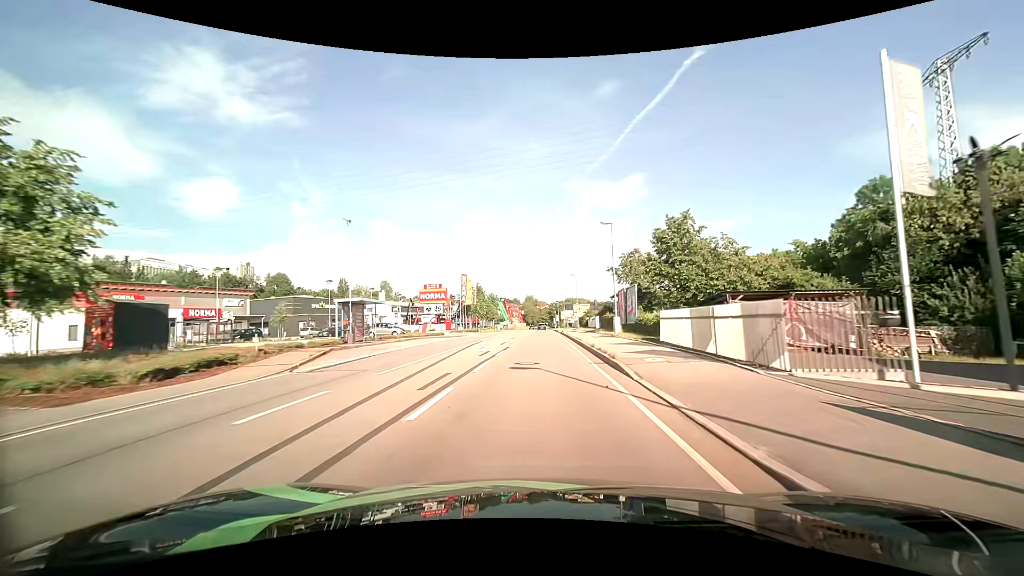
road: primary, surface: asphalt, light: Day
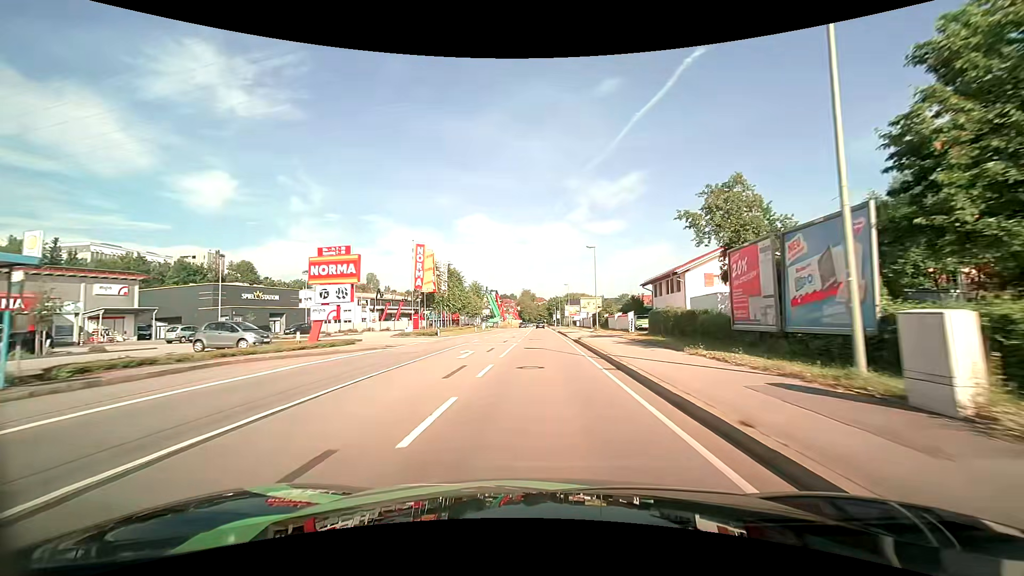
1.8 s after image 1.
(0.0, +25.5) m; 0°
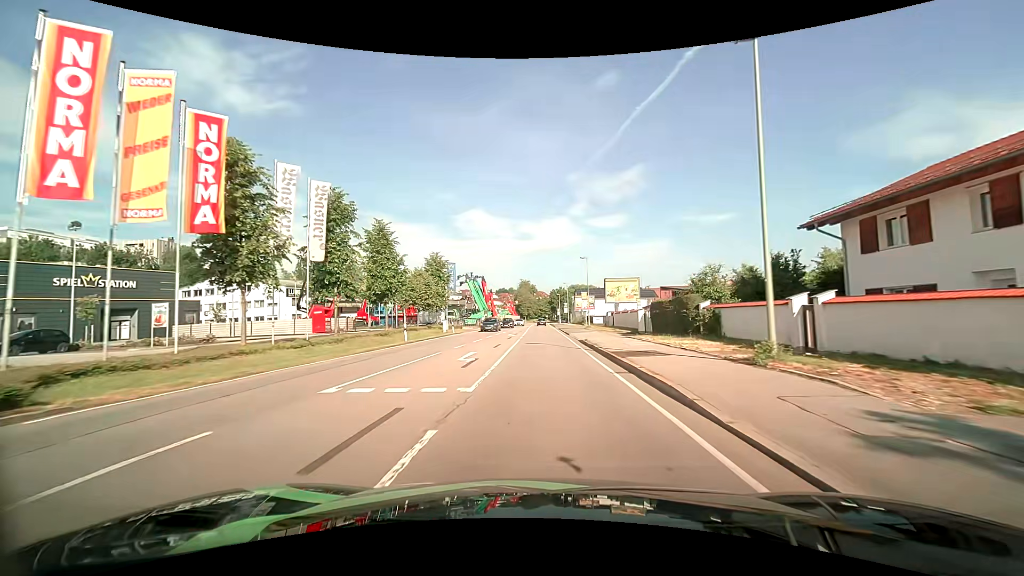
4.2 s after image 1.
(+0.1, +33.9) m; 0°
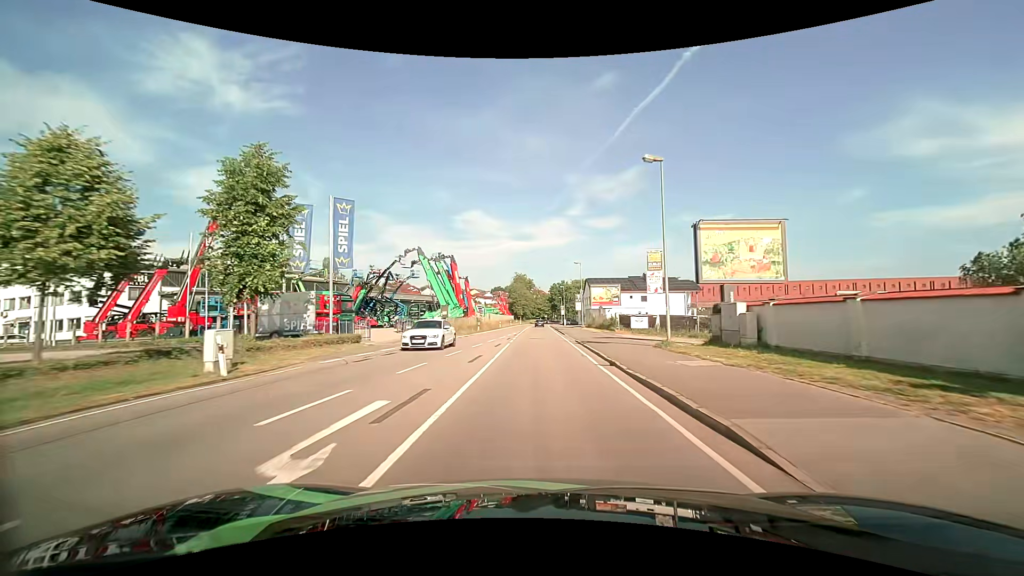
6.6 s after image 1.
(+0.1, +34.2) m; 0°
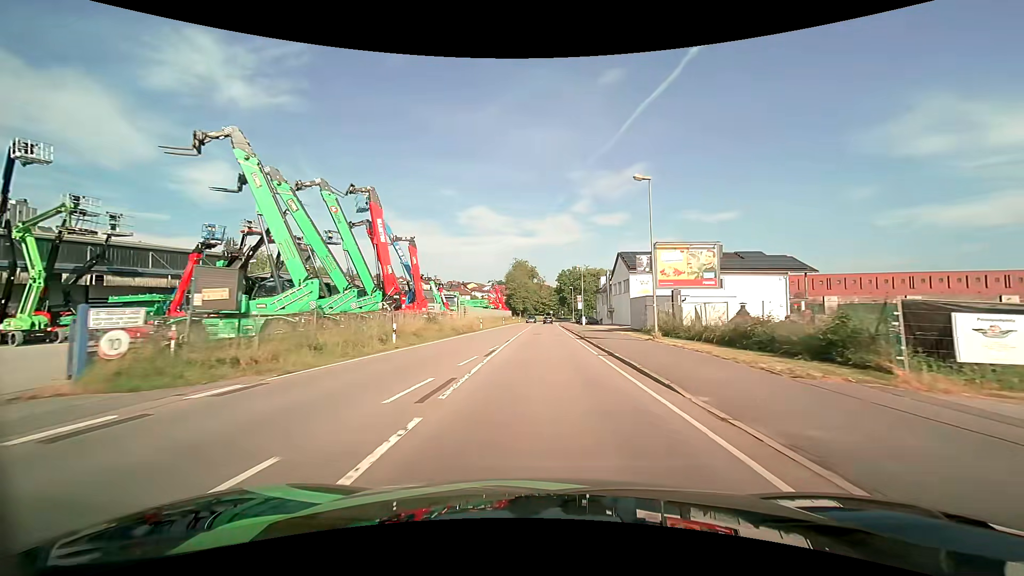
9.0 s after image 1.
(-0.2, +34.7) m; 0°
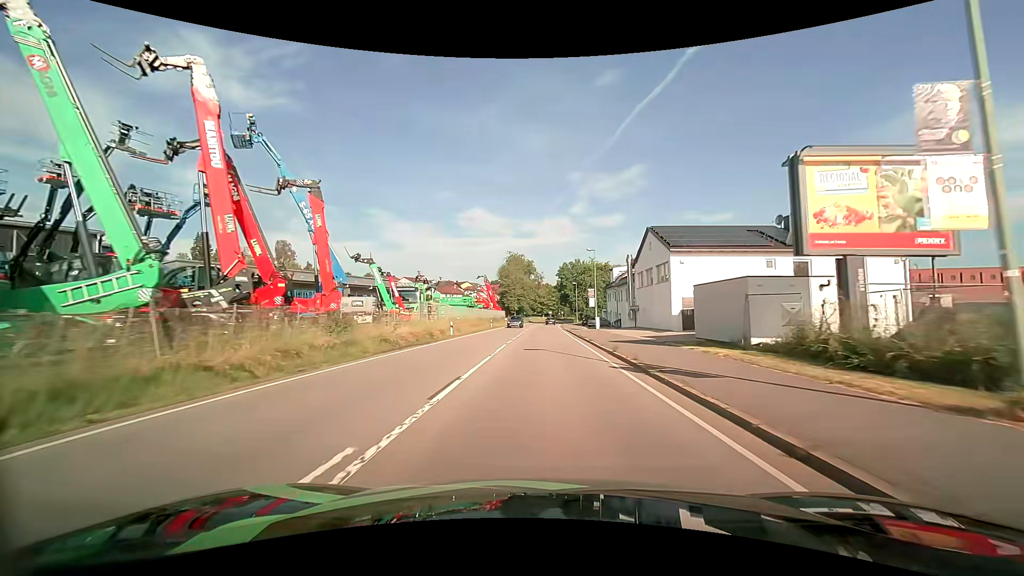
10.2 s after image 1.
(0.0, +17.7) m; 0°
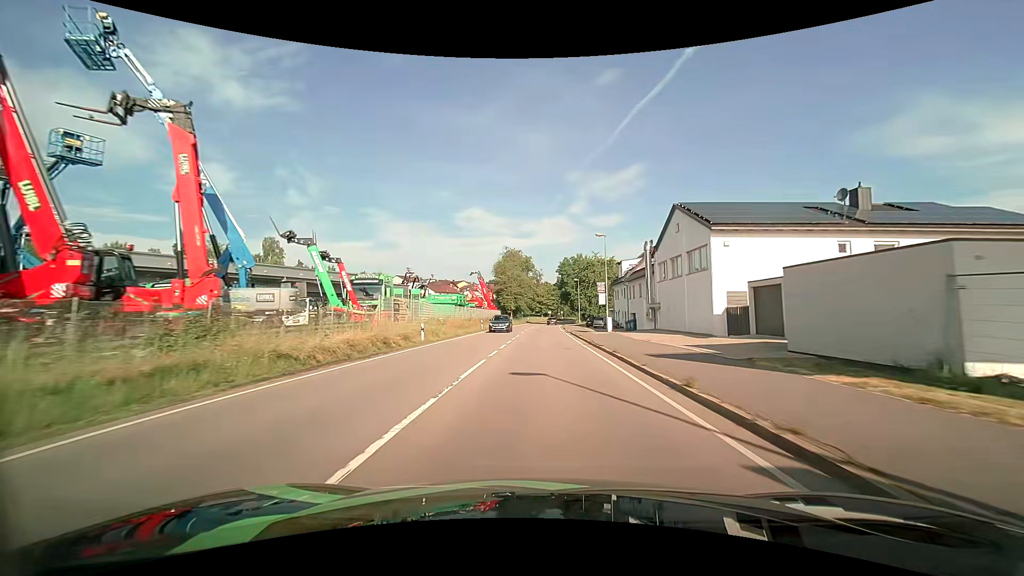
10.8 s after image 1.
(0.0, +9.0) m; 0°
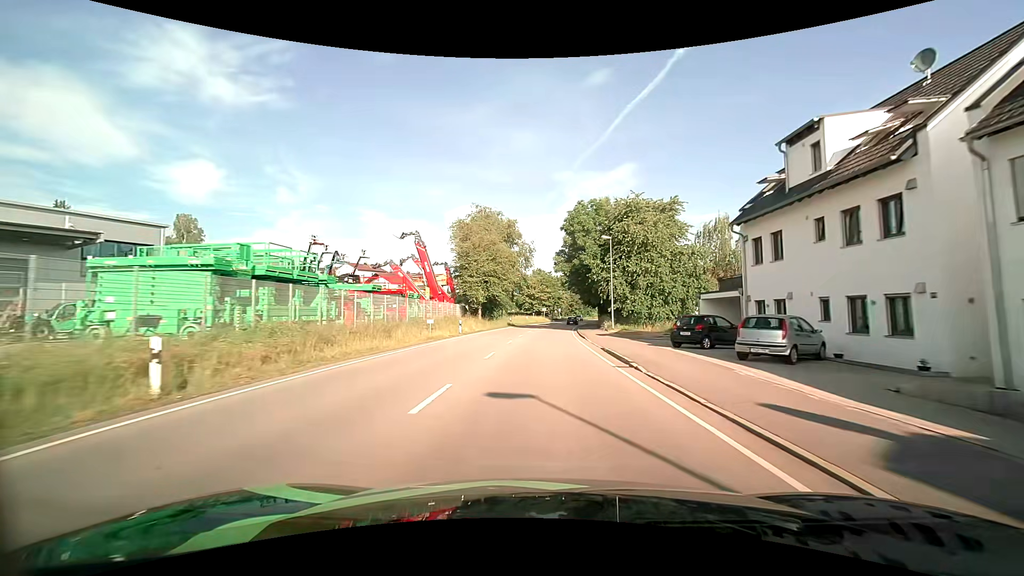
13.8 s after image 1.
(+0.1, +46.6) m; +1°
(0, +10) (0, +20) (+1, +30) (+1, +40) (+1, +50) (+2, +60) (+3, +70) (+4, +80) (+5, +90) (+7, +100) m
